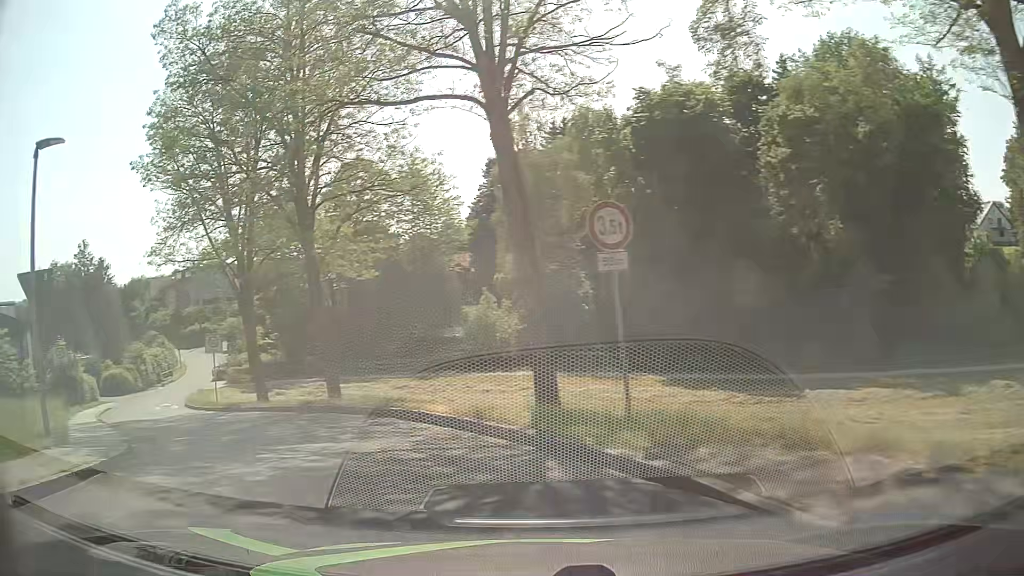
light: Day
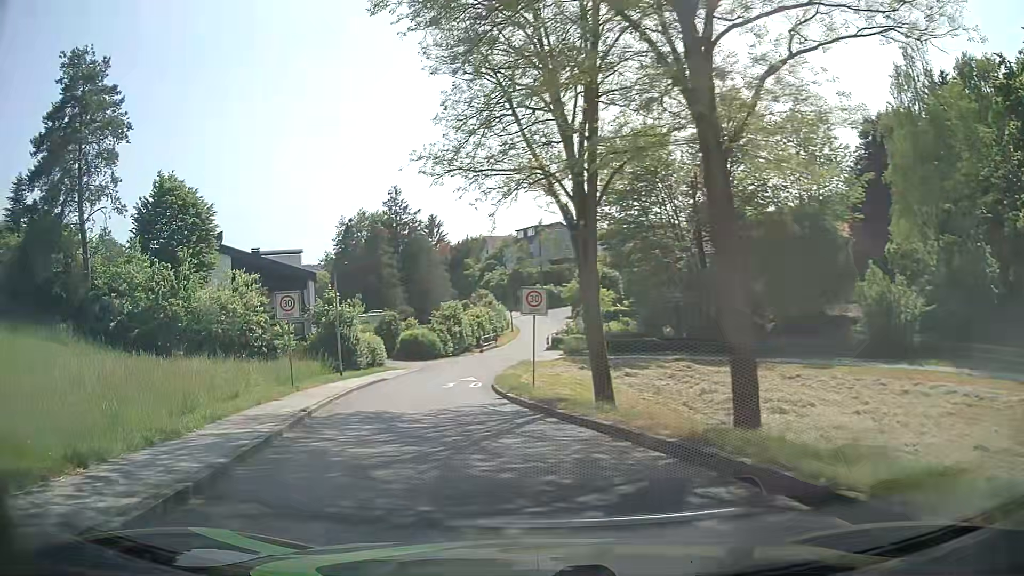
(-3.0, +10.0) m; -30°
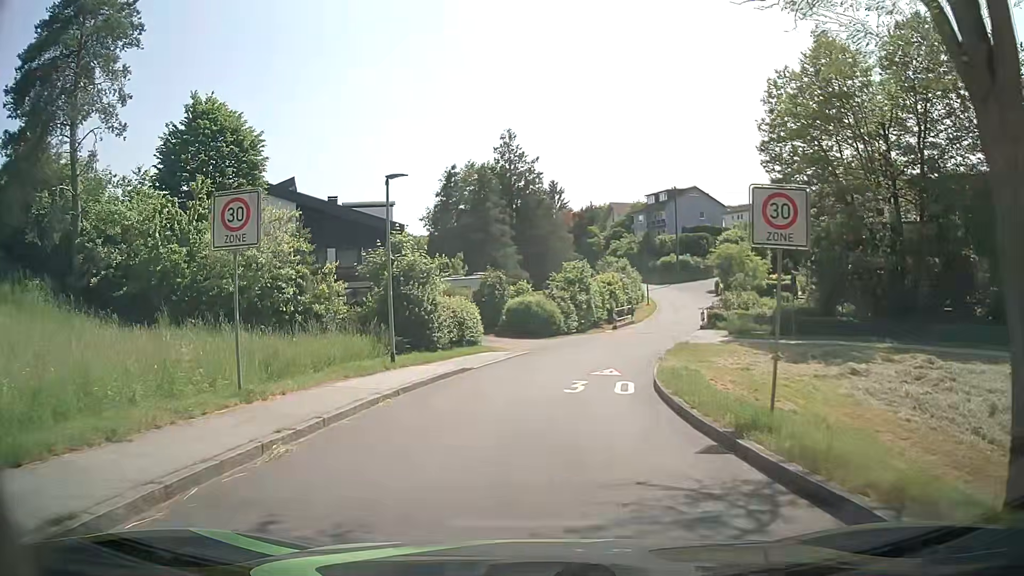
(-1.4, +12.2) m; -10°
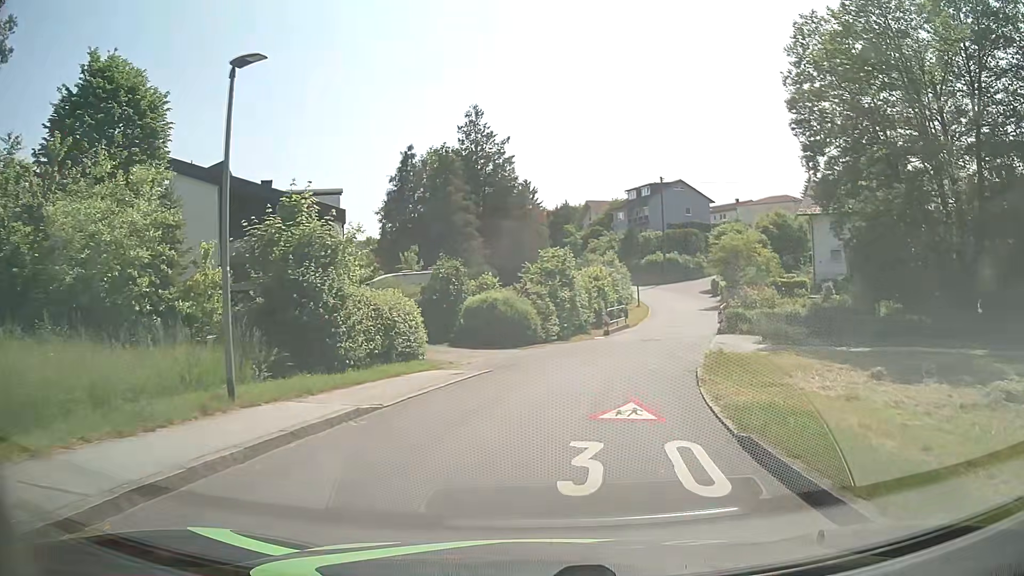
(+0.1, +8.7) m; +1°
